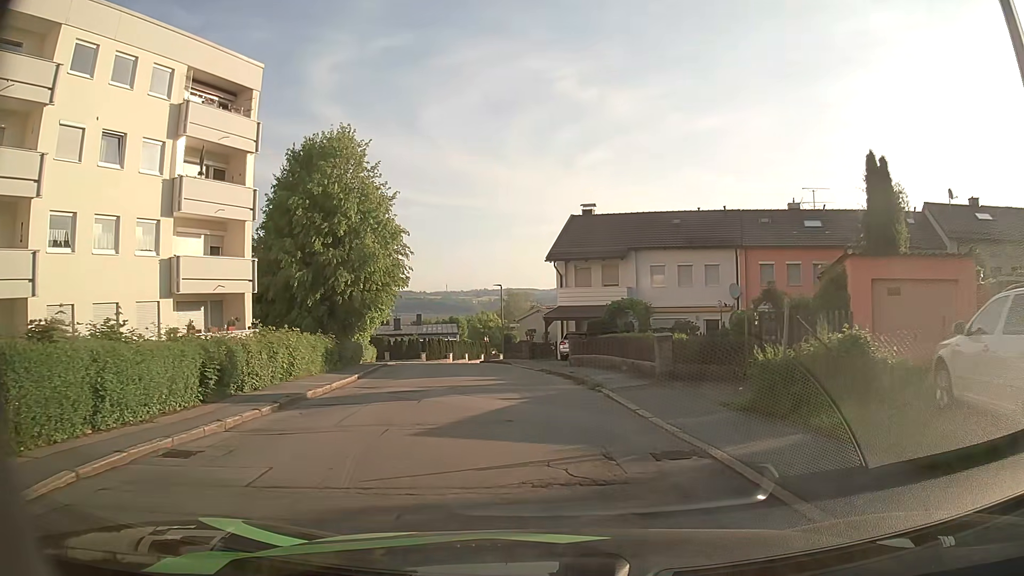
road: residential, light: Day
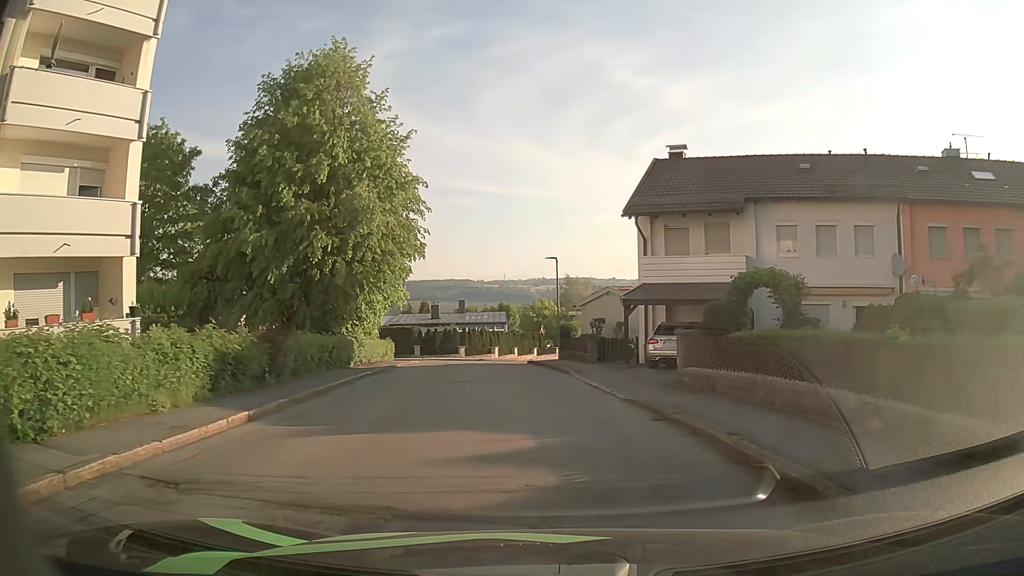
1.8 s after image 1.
(-0.5, +12.0) m; -5°
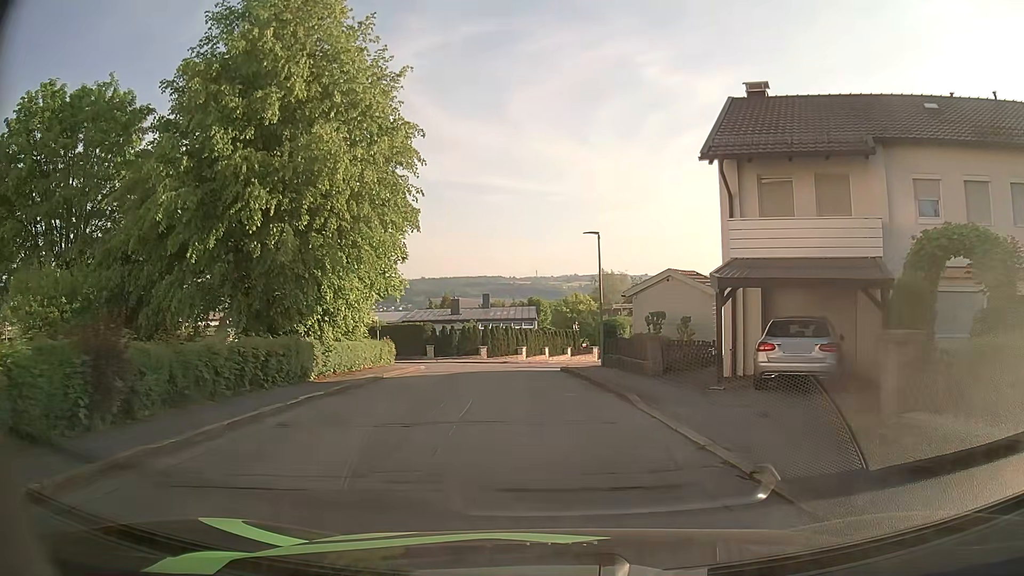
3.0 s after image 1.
(-0.1, +7.9) m; -2°
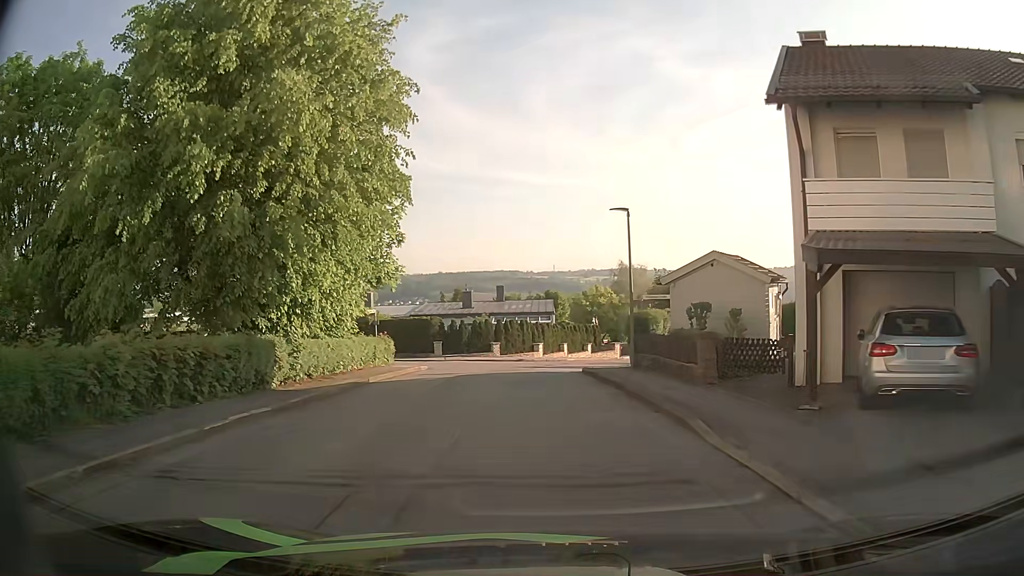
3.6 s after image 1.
(-0.1, +3.9) m; -2°
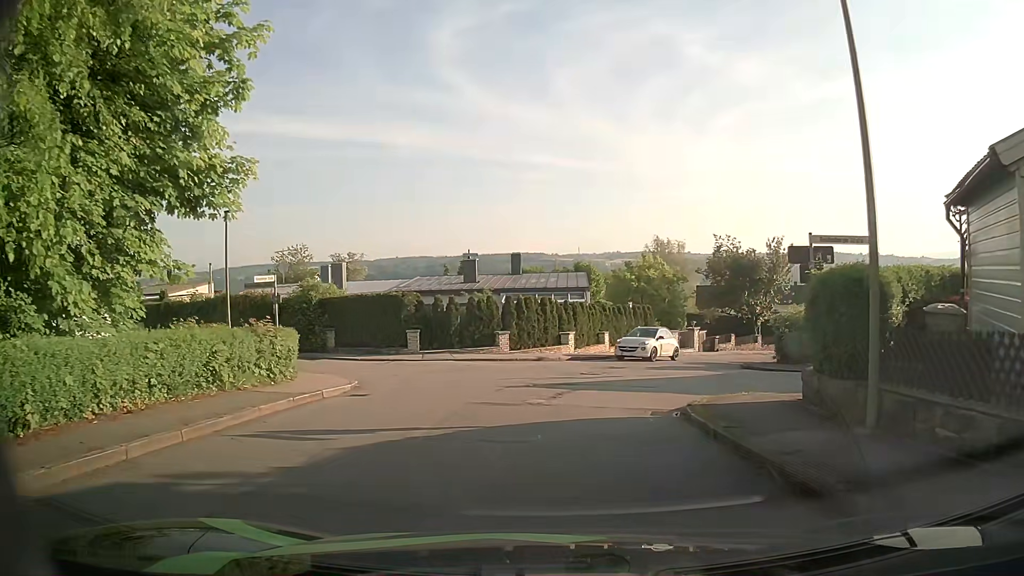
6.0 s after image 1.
(-0.2, +14.4) m; -1°
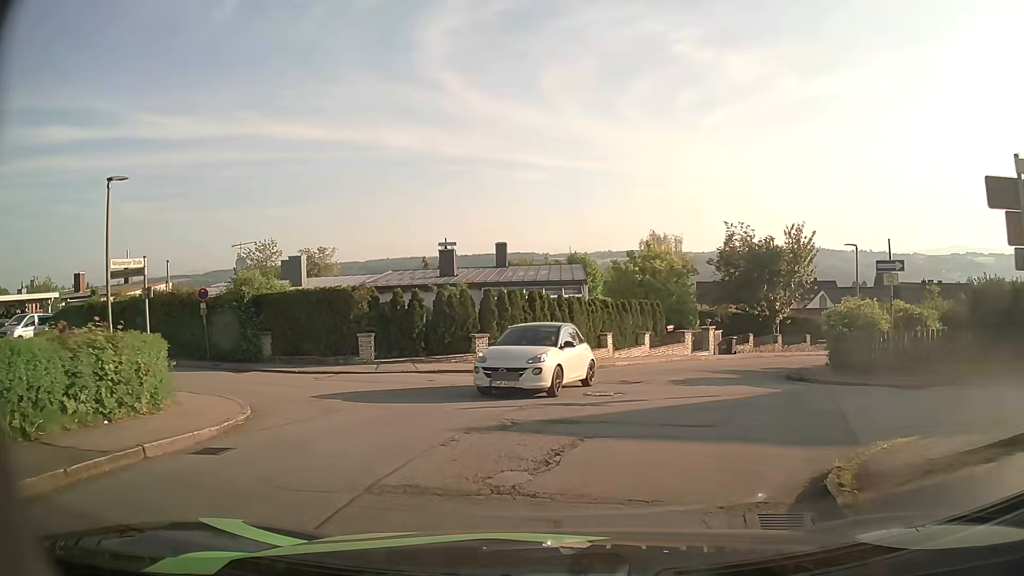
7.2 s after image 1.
(0.0, +5.7) m; +1°
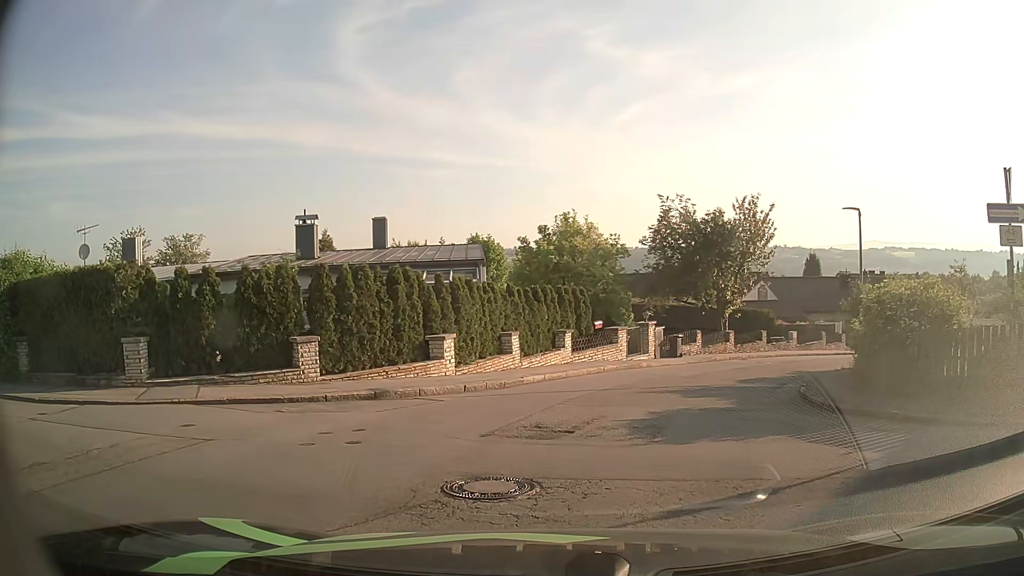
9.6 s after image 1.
(+0.5, +8.2) m; +8°
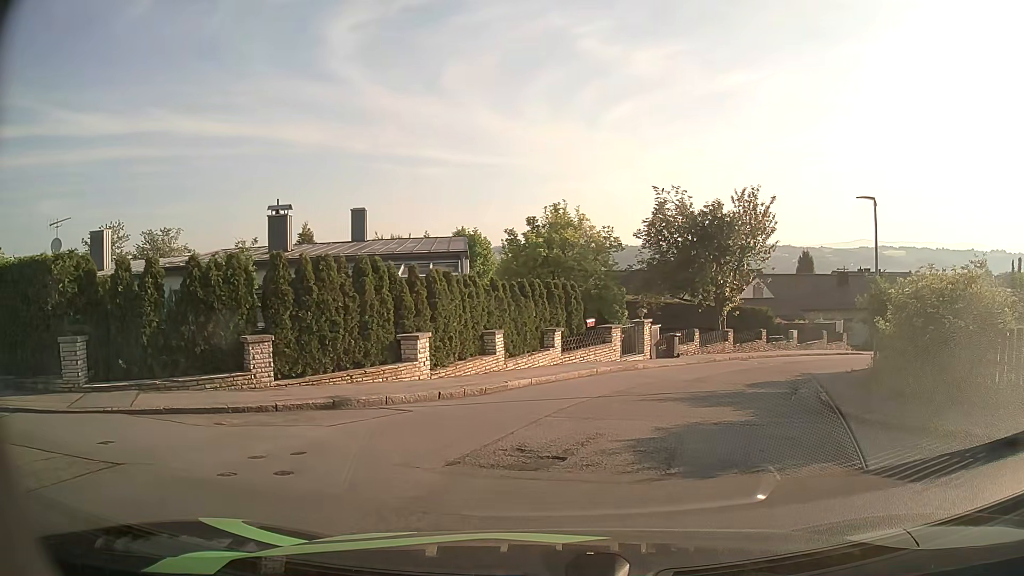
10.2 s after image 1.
(0.0, +1.9) m; -1°
(+2, +10) (+6, +19) (+12, +27) (+19, +33) (+28, +38) (+36, +44) (+45, +49) (+53, +54) (+62, +59) (+71, +62) m
